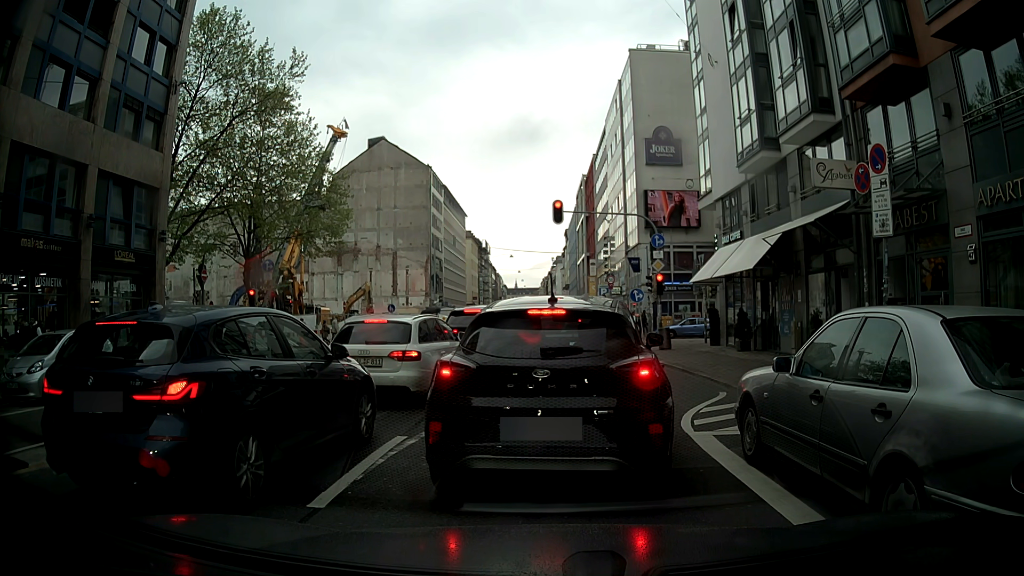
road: secondary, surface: asphalt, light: Day
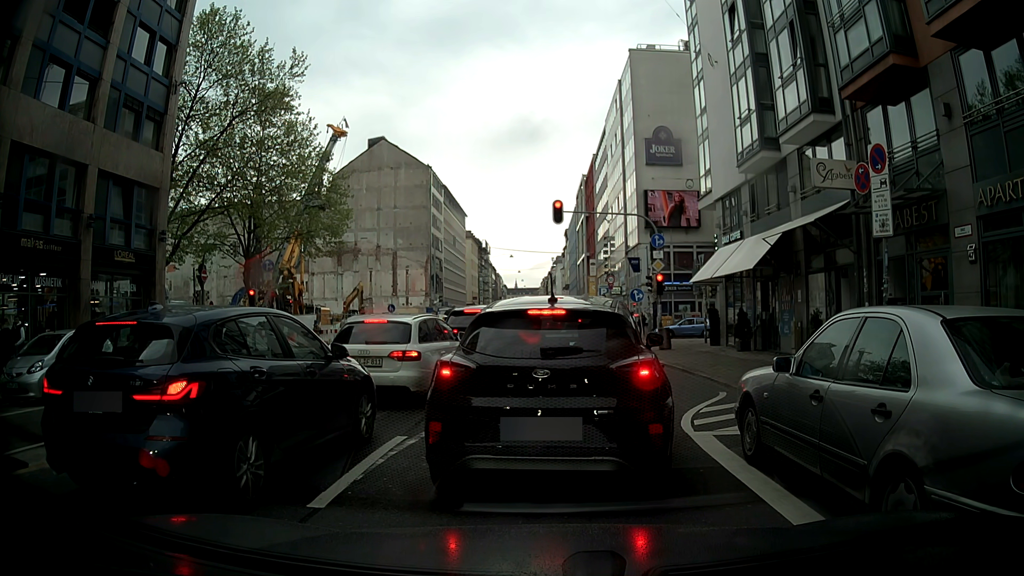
(0.0, 0.0) m; 0°
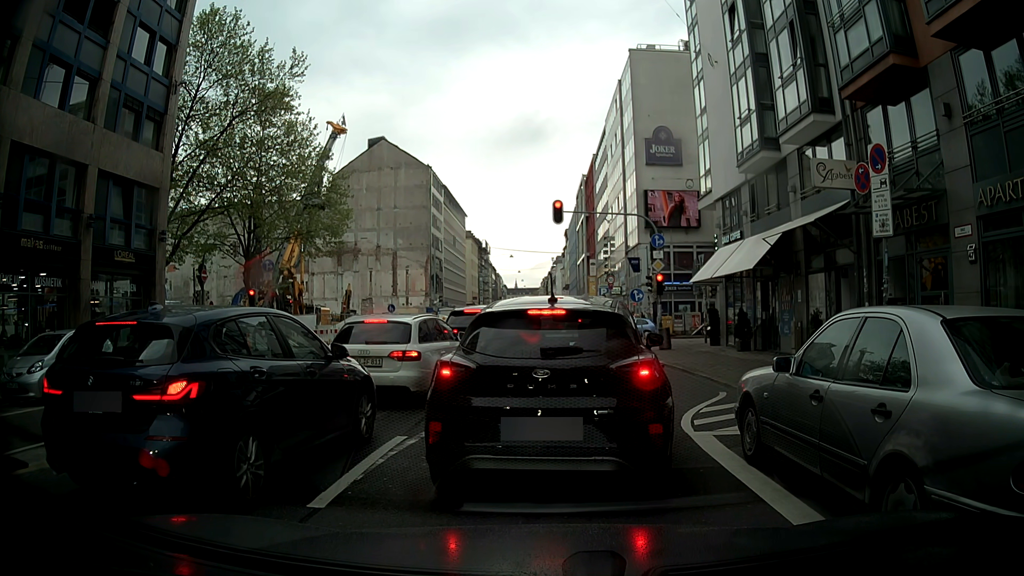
(0.0, 0.0) m; 0°
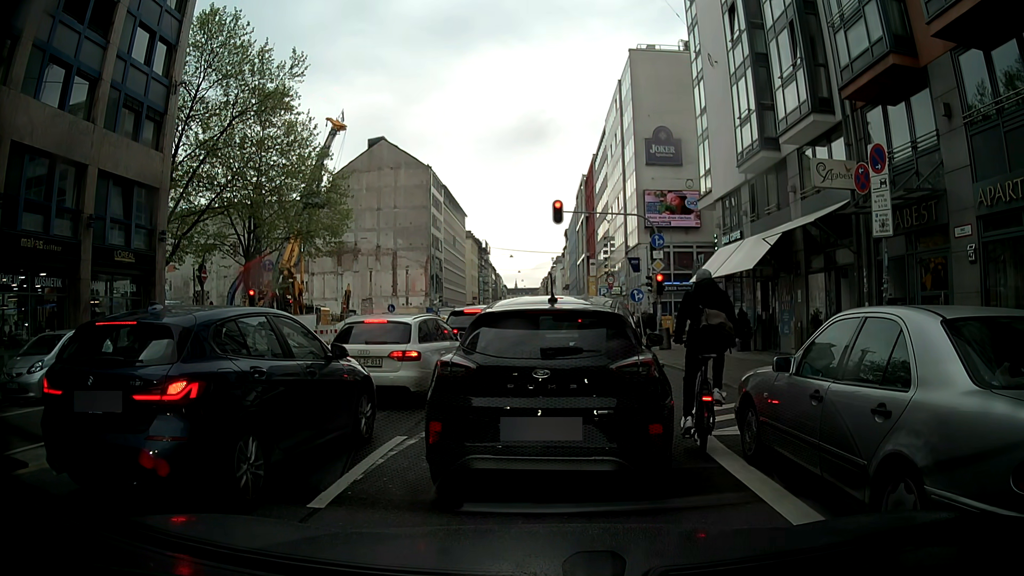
(0.0, 0.0) m; 0°
